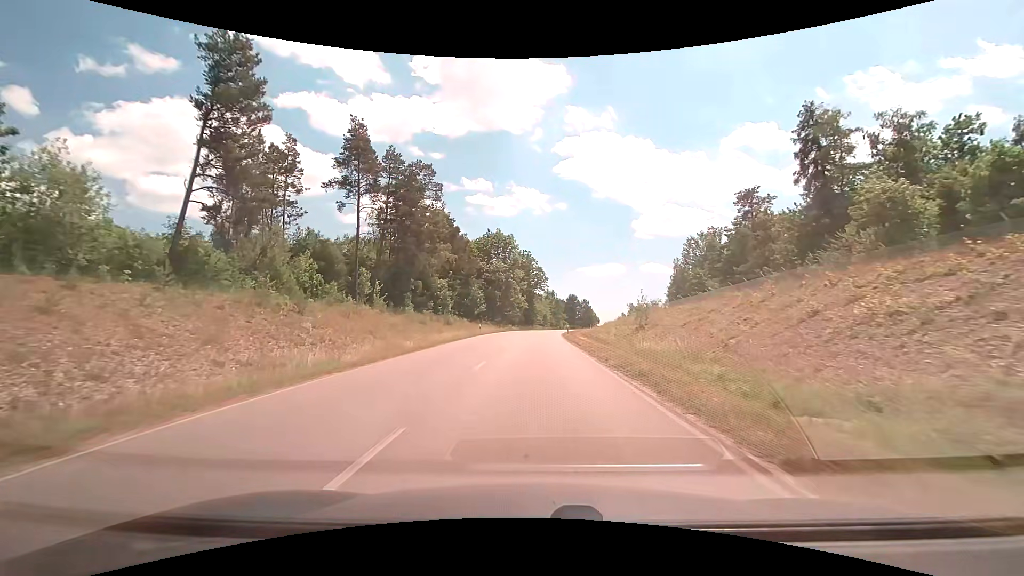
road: unclassified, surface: asphalt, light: Day
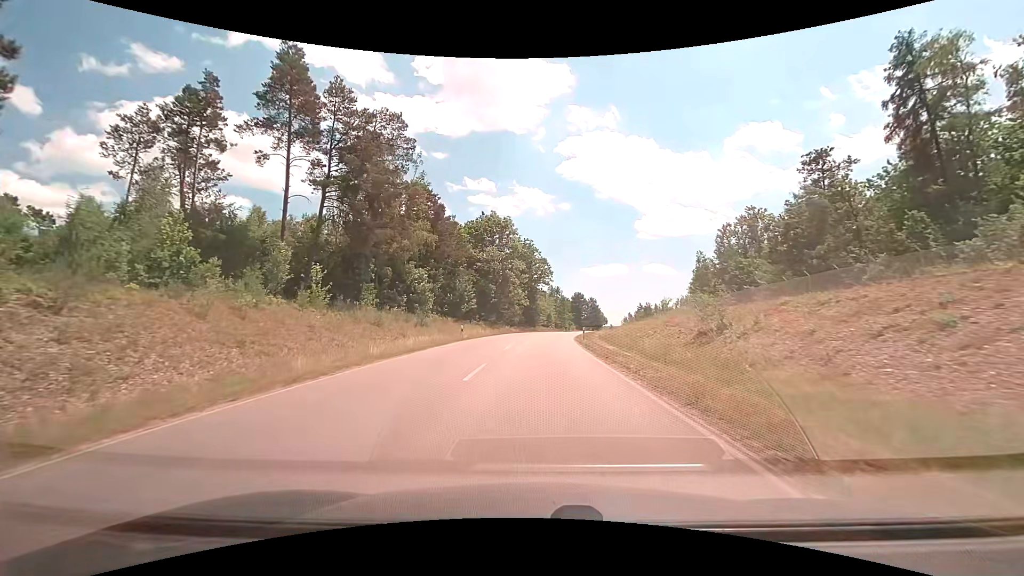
(-0.2, +14.8) m; -1°
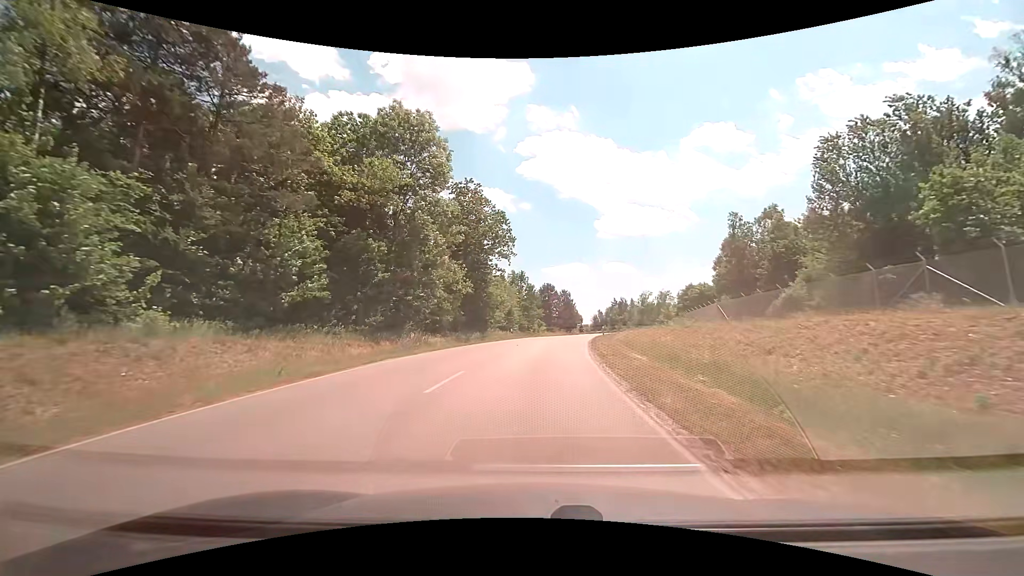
(+0.9, +37.5) m; +4°
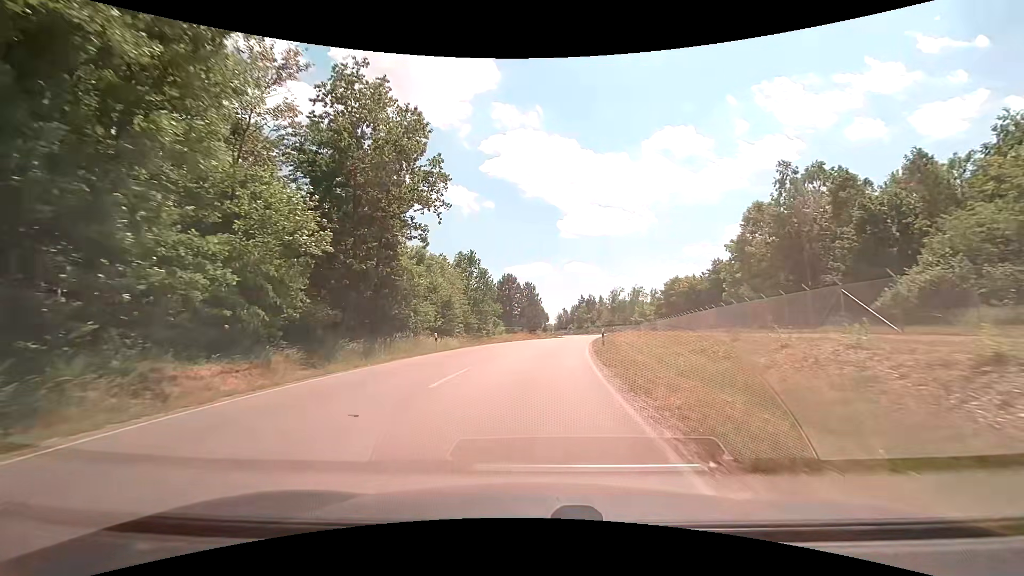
(+0.8, +22.9) m; +4°
(0, +10) (+1, +20) (+2, +30) (+3, +40) (+4, +50) (+6, +60) (+8, +69) (+9, +79) (+11, +89) (+12, +99) m
